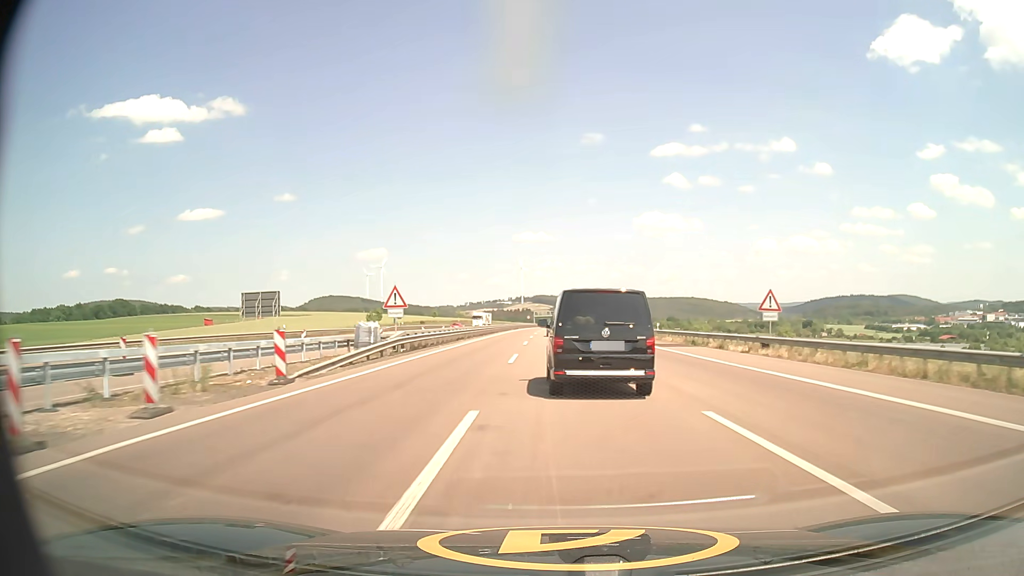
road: motorway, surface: asphalt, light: Day
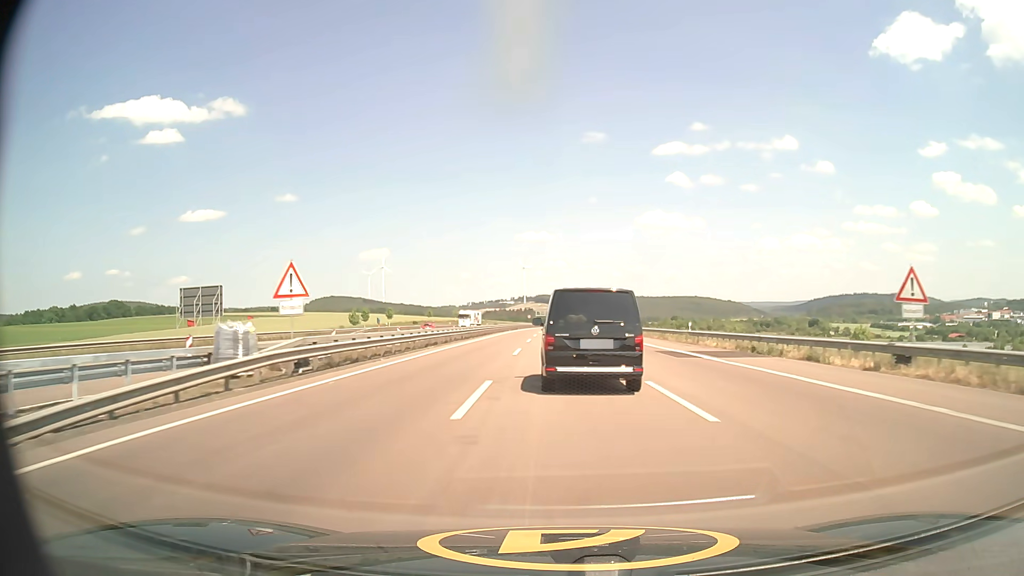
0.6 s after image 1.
(0.0, +13.0) m; 0°
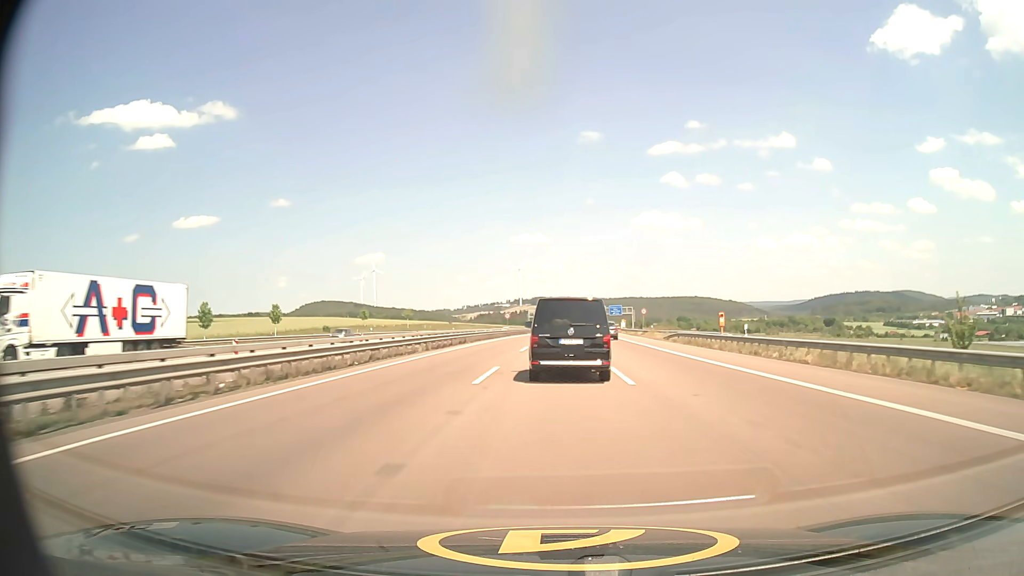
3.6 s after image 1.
(0.0, +65.6) m; 0°
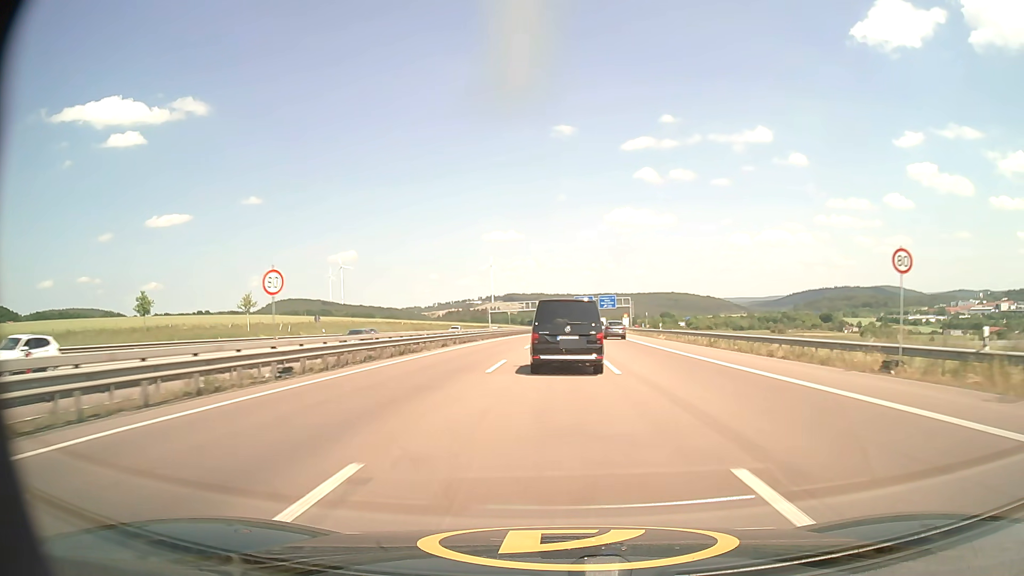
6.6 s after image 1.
(+1.0, +68.4) m; +2°
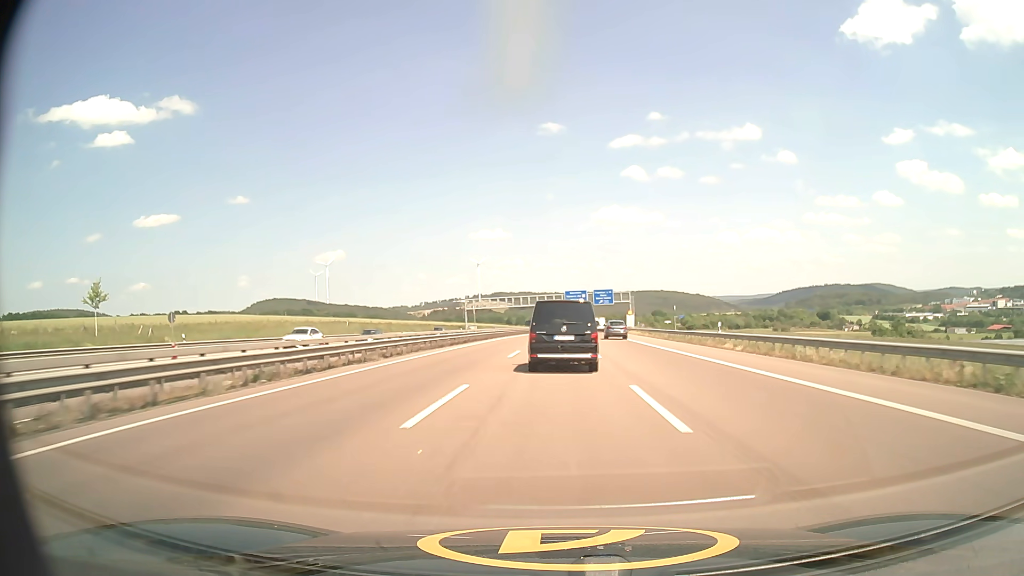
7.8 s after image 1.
(+0.3, +27.5) m; +1°
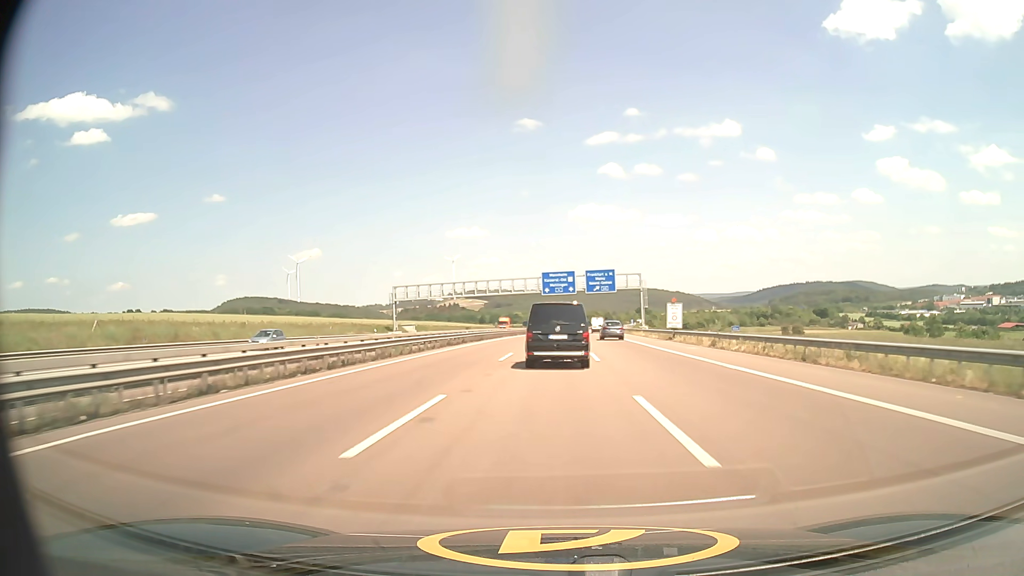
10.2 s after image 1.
(+0.9, +55.4) m; +2°
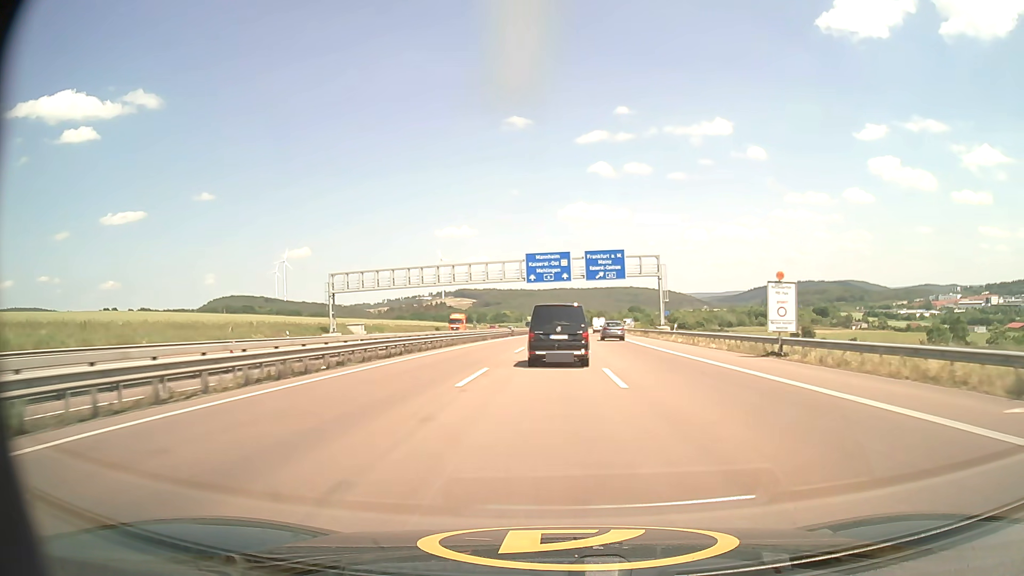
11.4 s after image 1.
(+0.2, +27.9) m; +1°
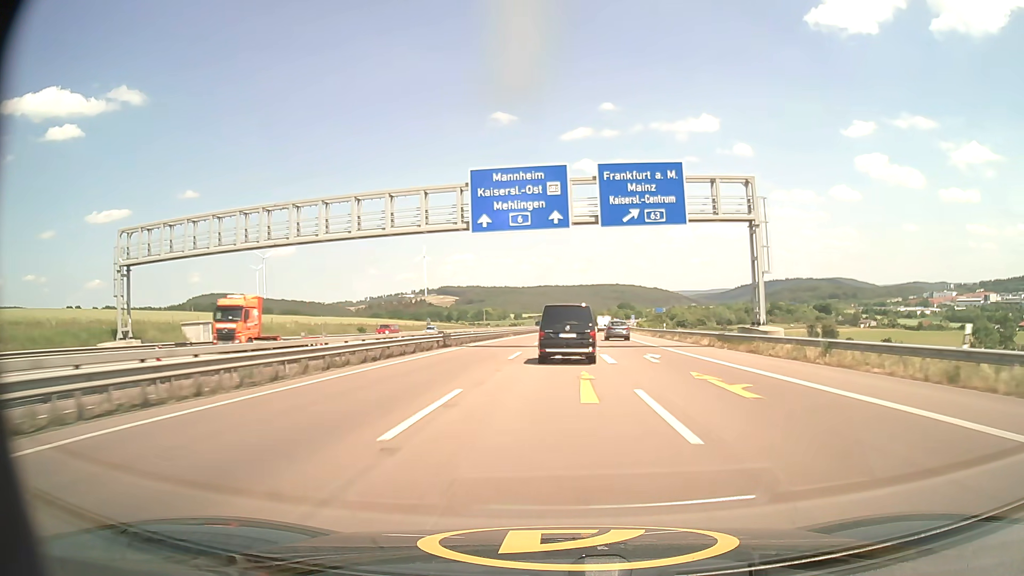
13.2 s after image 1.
(+0.4, +42.4) m; +1°
(0, +10) (0, +20) (0, +30) (+1, +40) (+1, +50) (+1, +60) (+2, +70) (+2, +80) (+3, +90) (+4, +100) m
